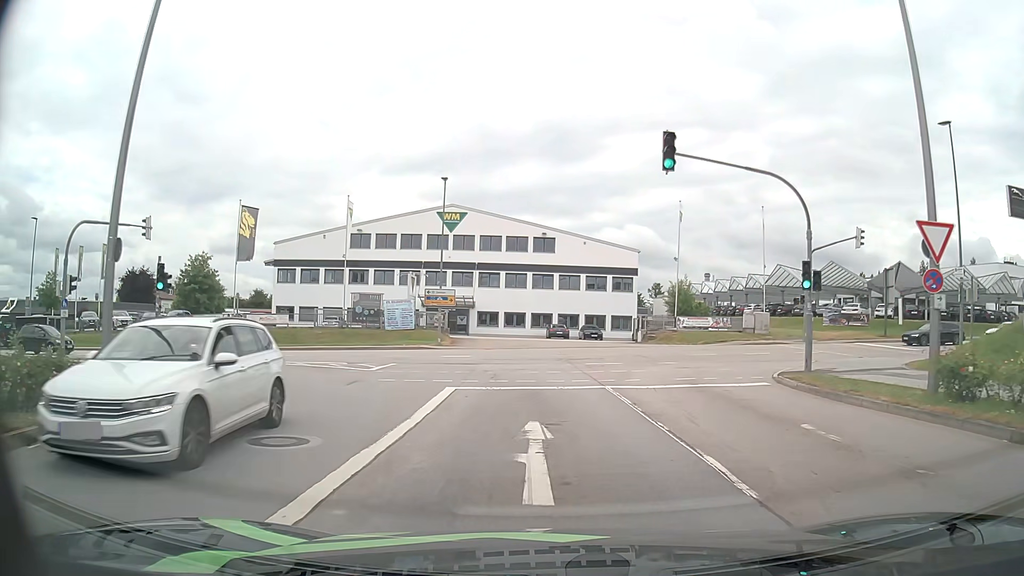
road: secondary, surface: asphalt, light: Day
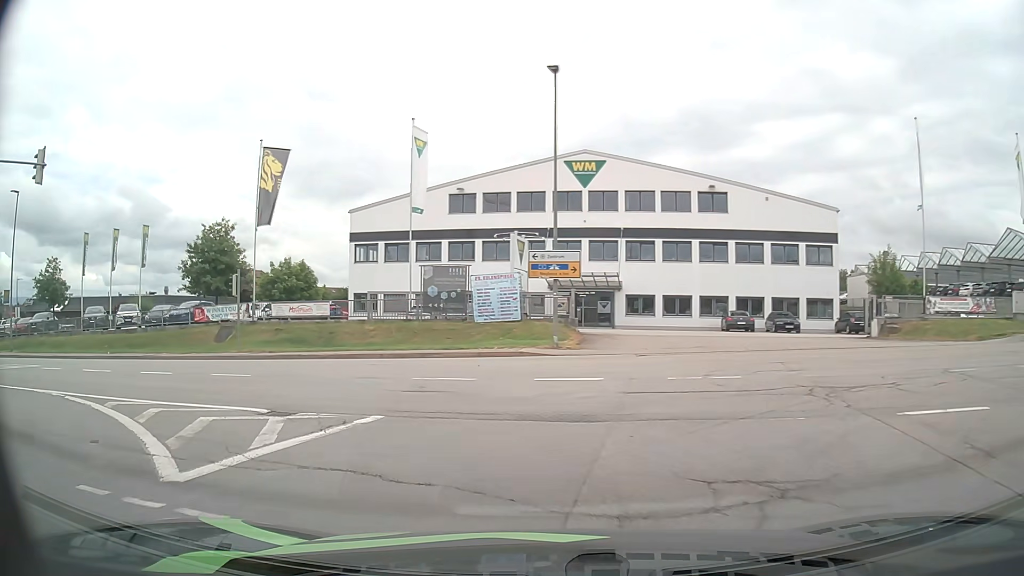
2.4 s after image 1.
(-0.9, +17.6) m; -12°
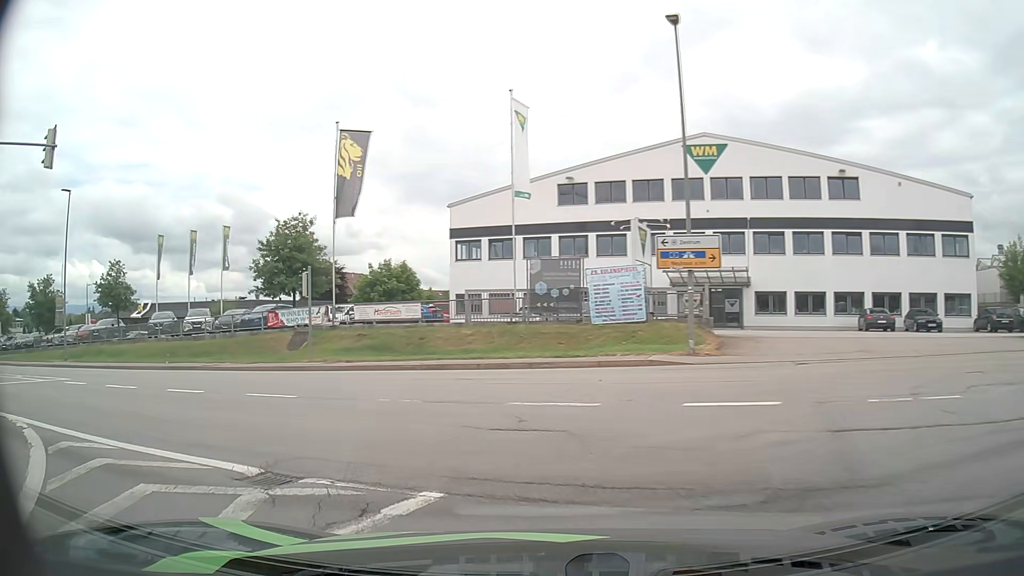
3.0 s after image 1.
(-0.3, +4.5) m; -9°
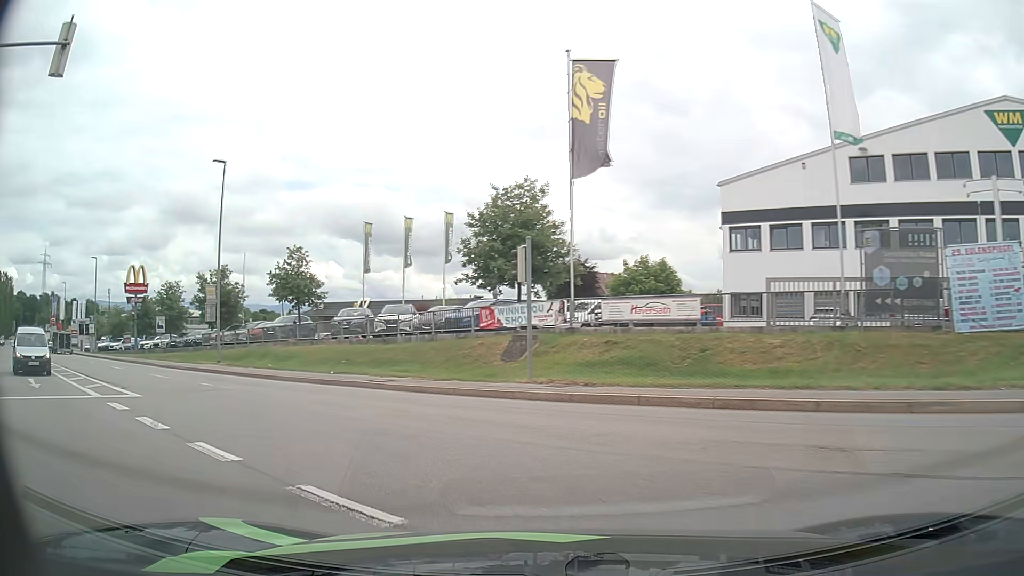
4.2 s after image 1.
(-1.8, +8.8) m; -23°
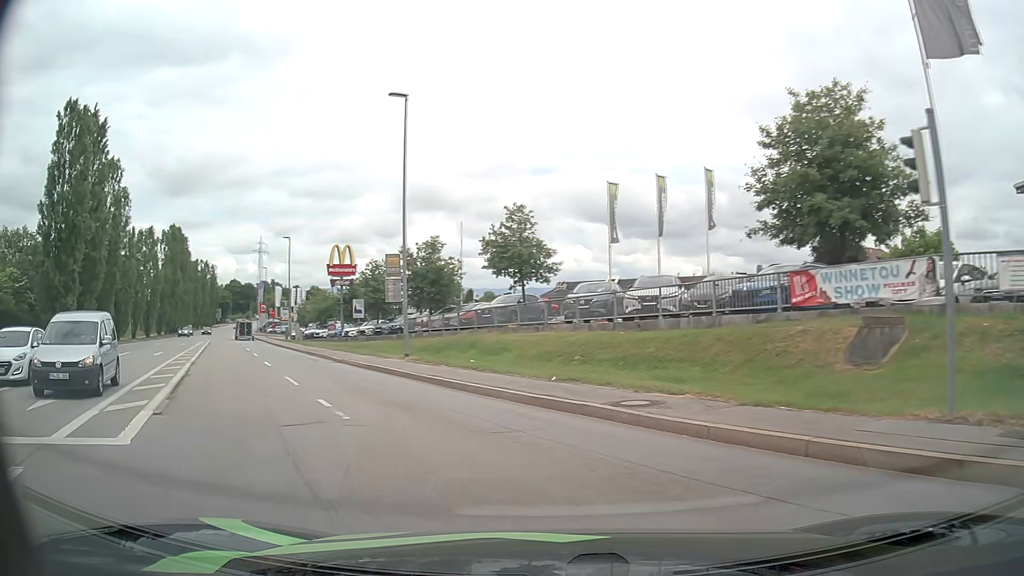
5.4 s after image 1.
(-1.5, +9.0) m; -19°
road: tertiary
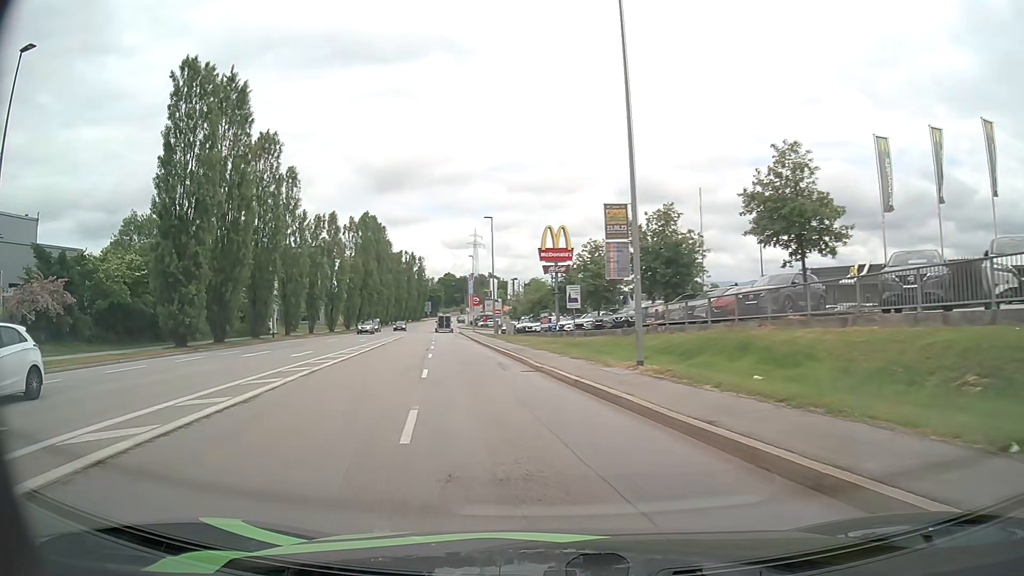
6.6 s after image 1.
(-1.7, +9.2) m; -20°
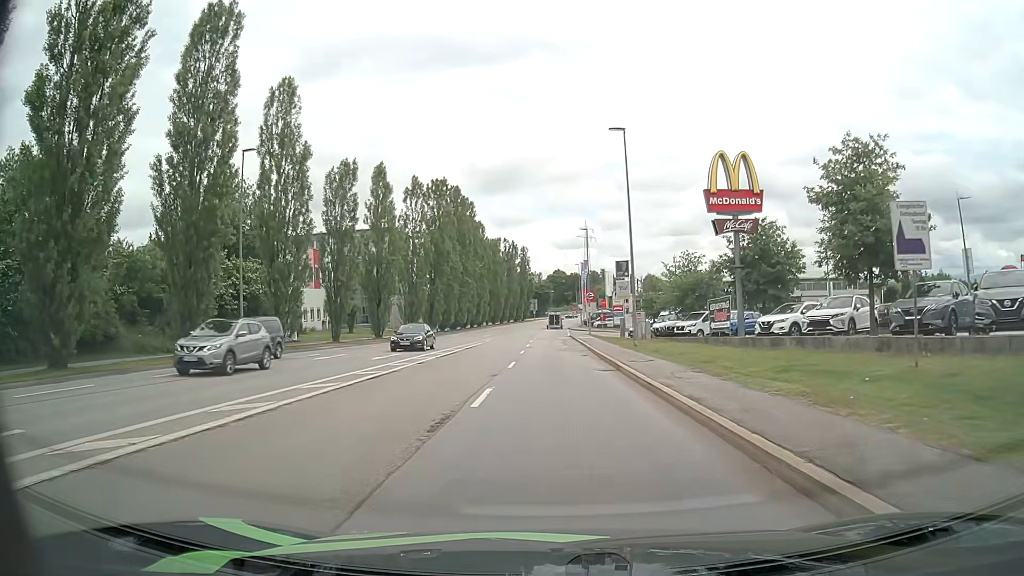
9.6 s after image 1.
(-3.5, +26.1) m; -10°
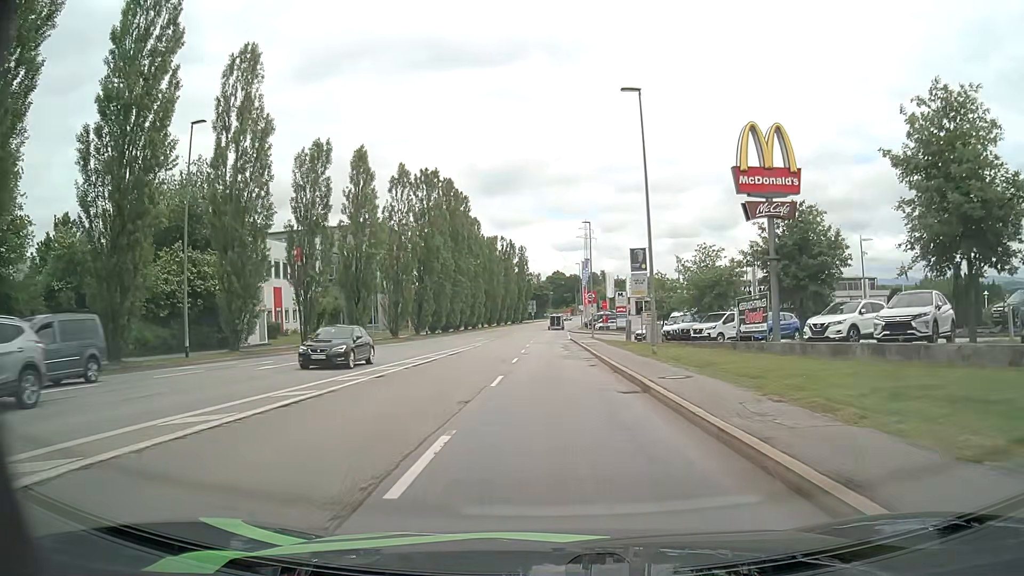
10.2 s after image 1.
(0.0, +5.8) m; 0°
